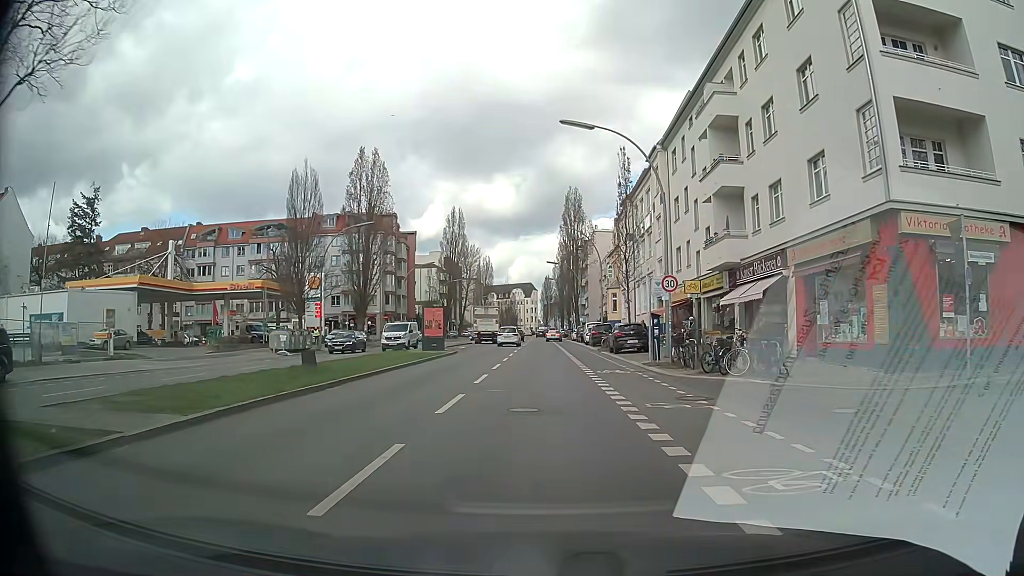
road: secondary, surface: asphalt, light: Day
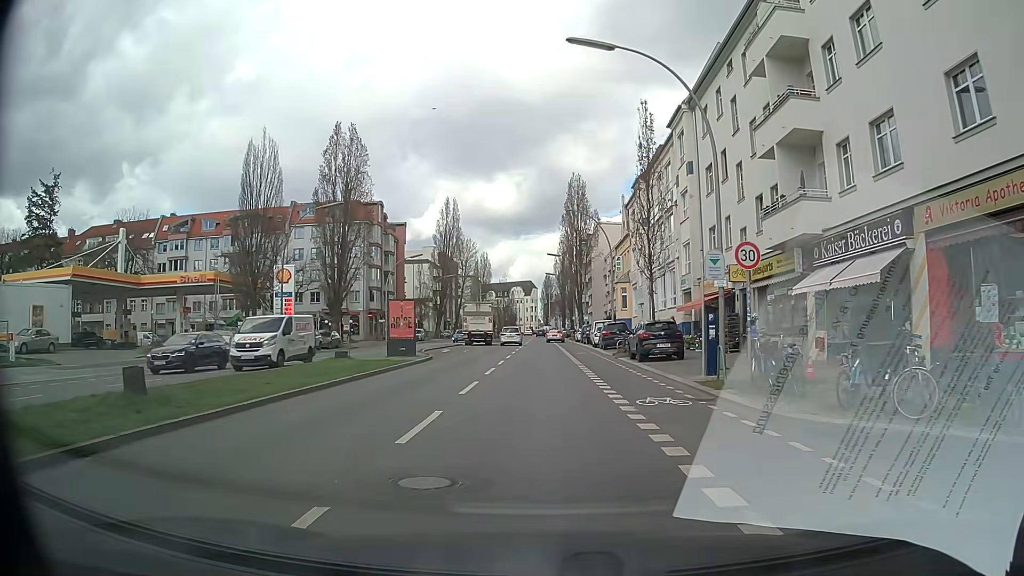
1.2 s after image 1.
(+0.1, +8.9) m; 0°
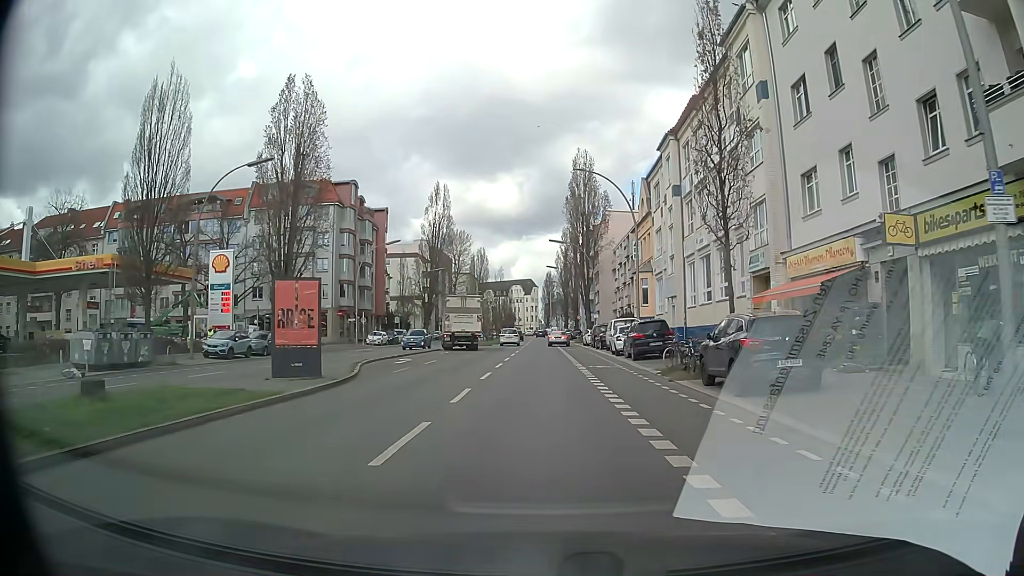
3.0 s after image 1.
(0.0, +13.4) m; 0°
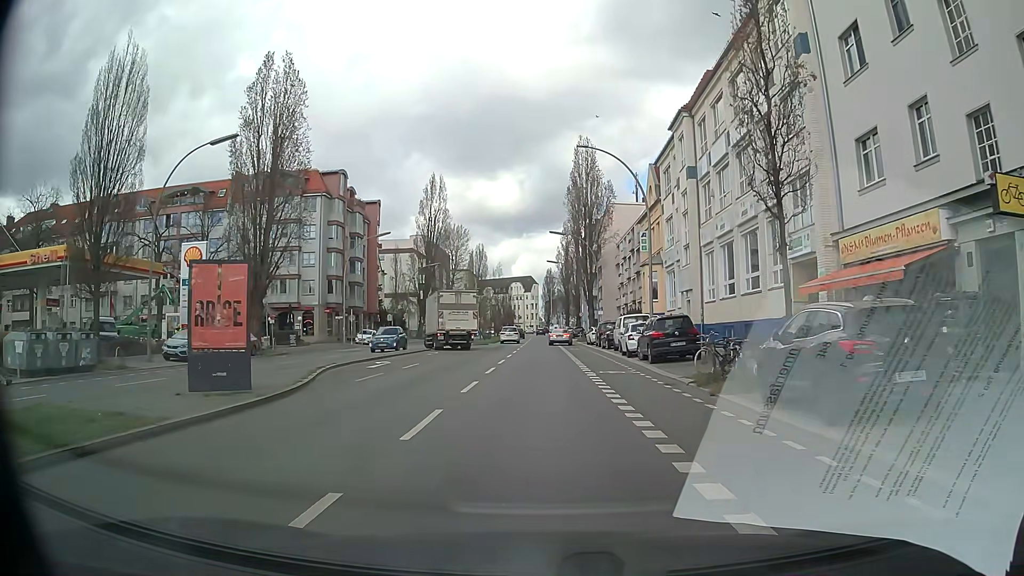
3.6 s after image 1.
(0.0, +4.5) m; 0°
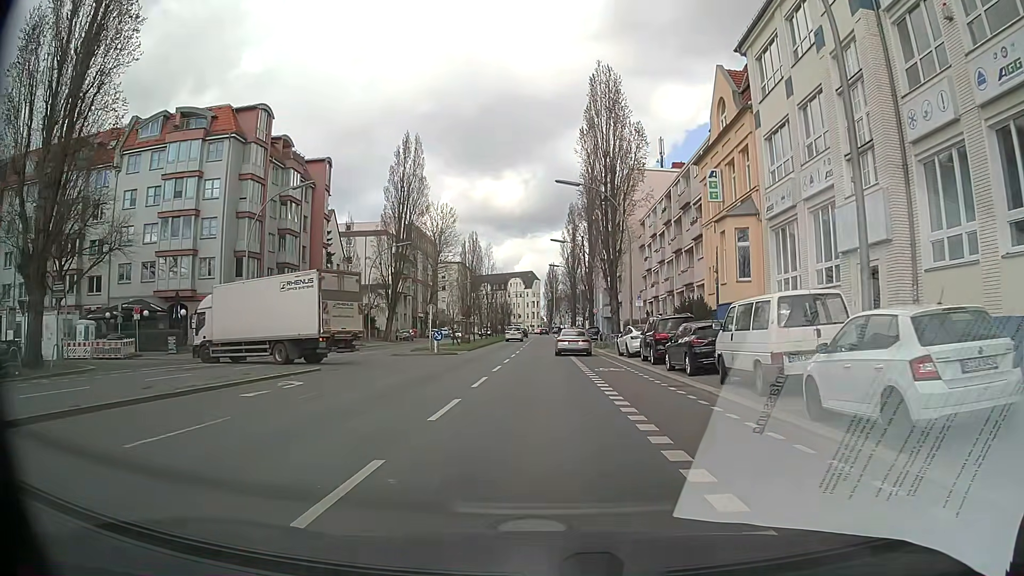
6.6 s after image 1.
(+0.1, +22.4) m; 0°
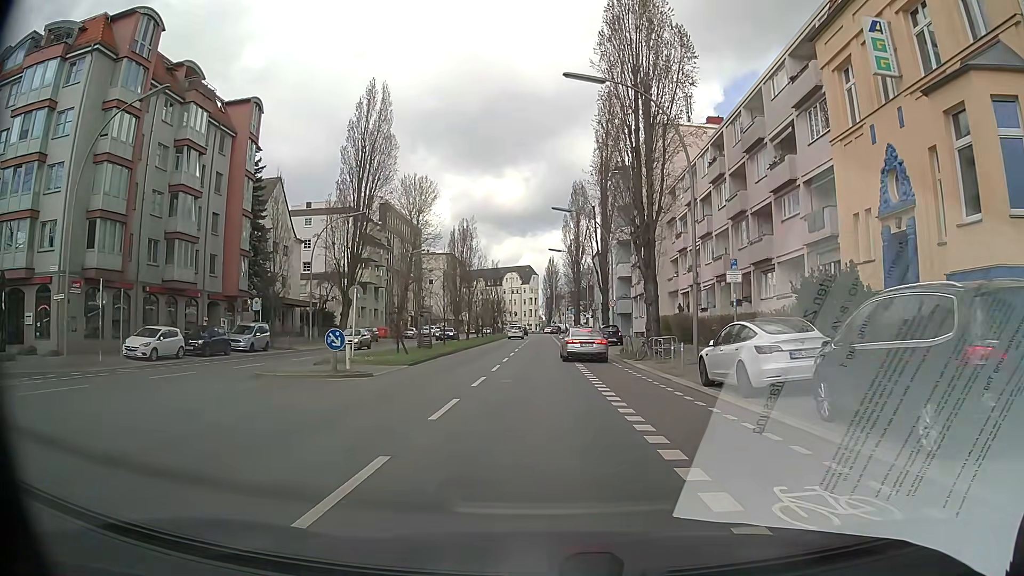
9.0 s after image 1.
(+0.1, +18.1) m; +1°
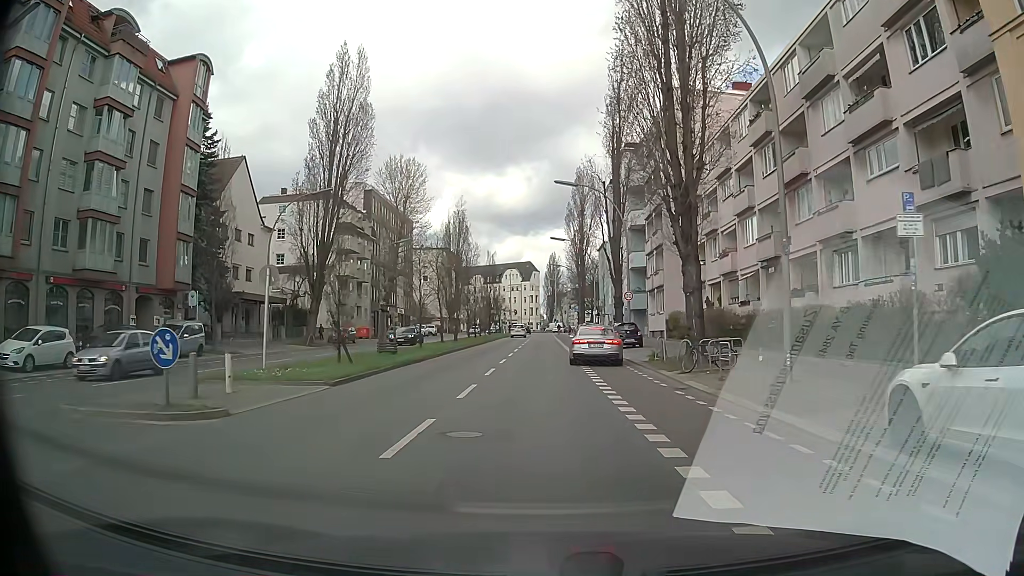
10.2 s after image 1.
(-0.1, +9.1) m; 0°
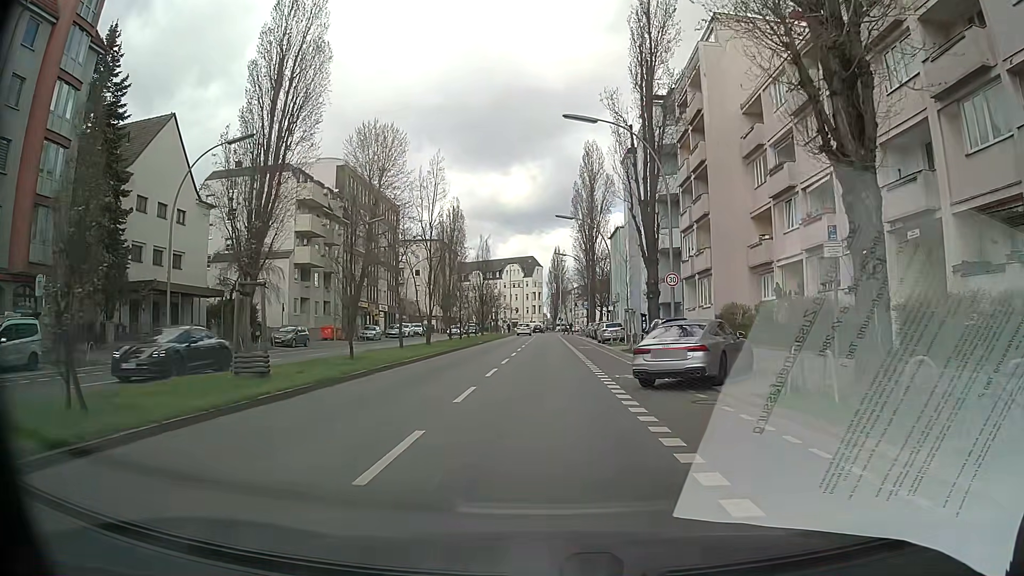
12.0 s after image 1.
(-0.1, +13.6) m; 0°
(0, +10) (0, +20) (0, +30) (0, +40) (0, +50) (0, +60) (0, +70) (0, +80) (0, +90) (0, +100) m
